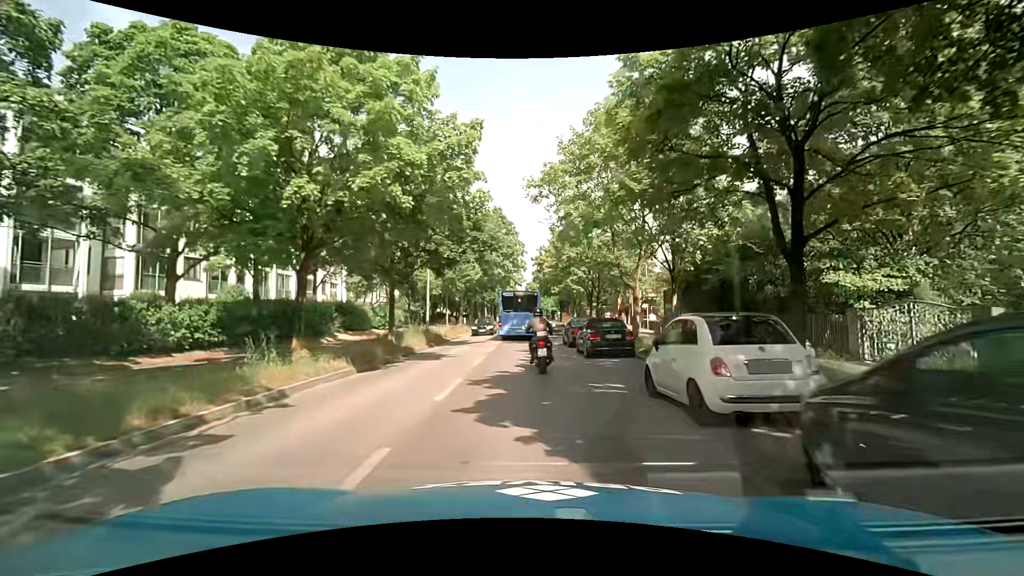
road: tertiary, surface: asphalt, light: Day
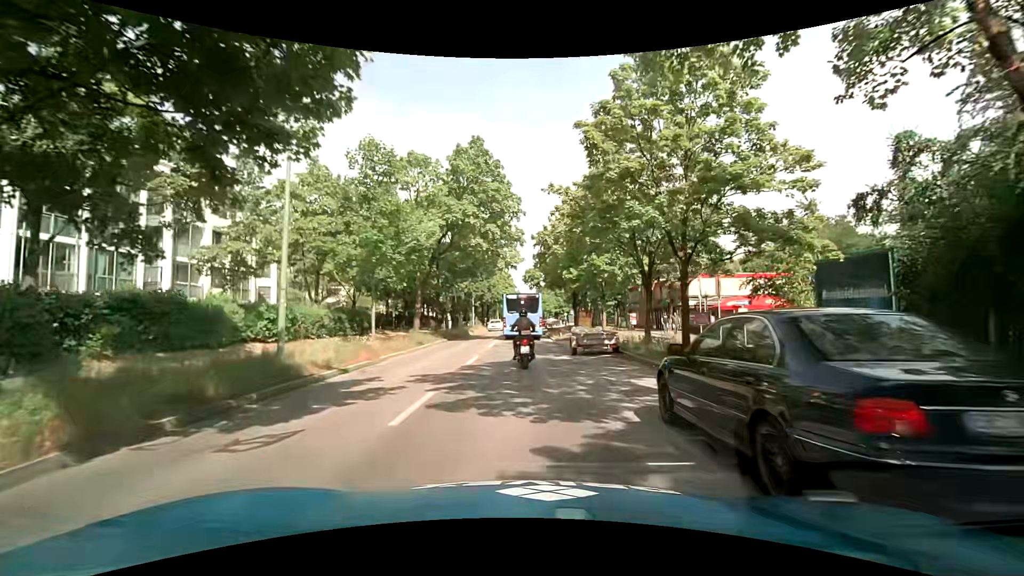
(+0.3, +20.2) m; +1°
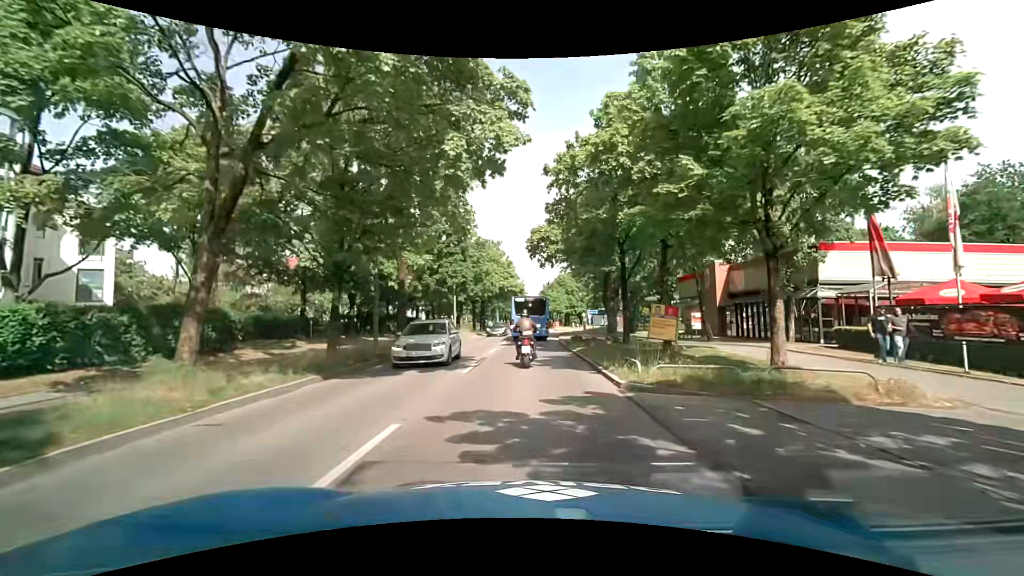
(-0.2, +21.6) m; -1°
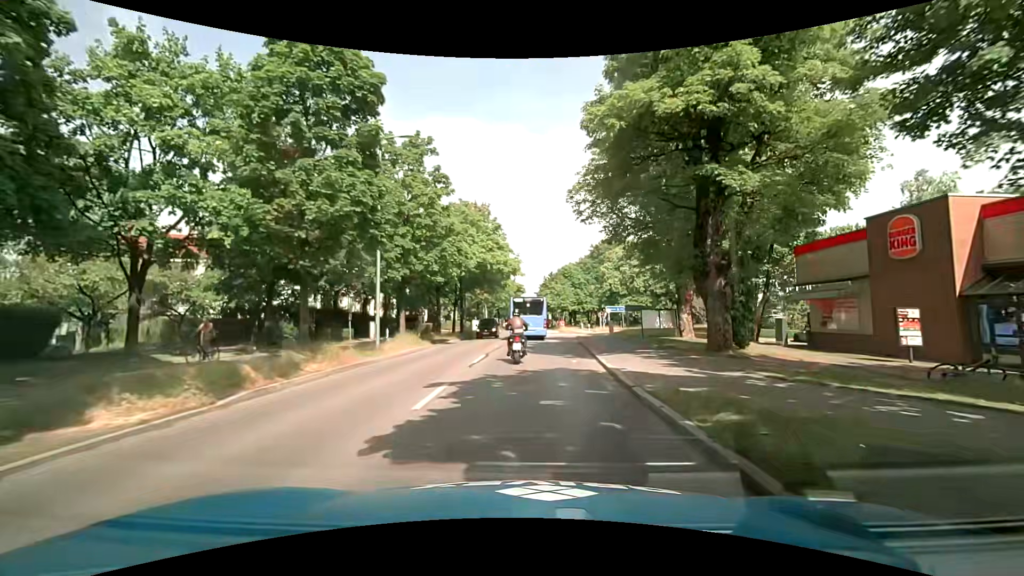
(0.0, +23.3) m; +1°
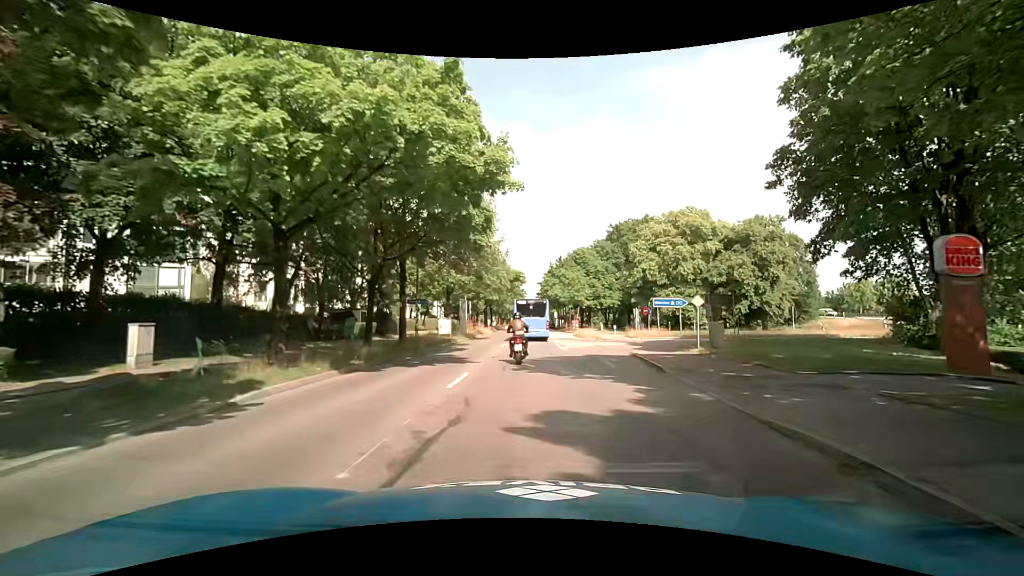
(-0.3, +24.8) m; -1°
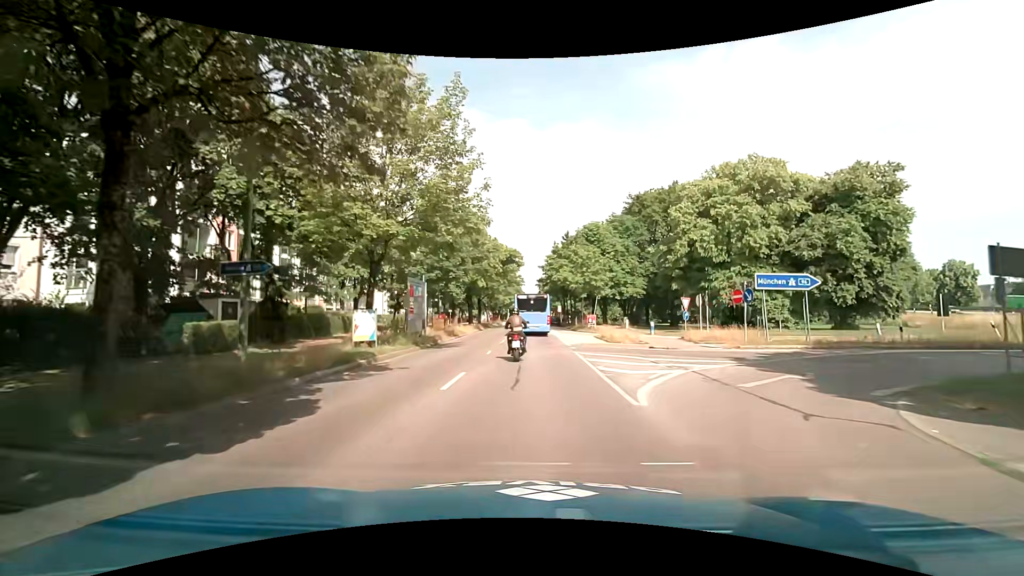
(+0.1, +19.1) m; 0°
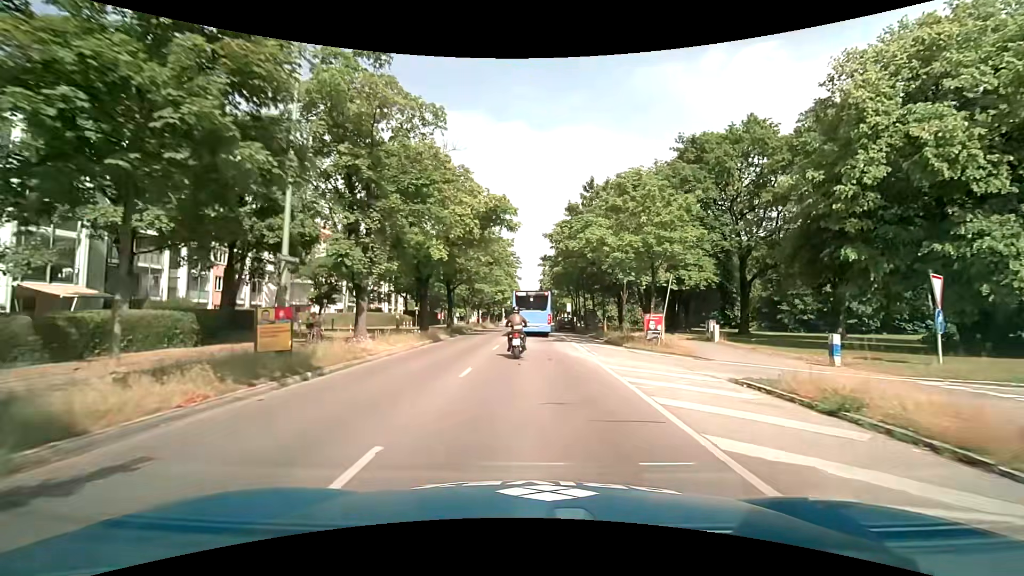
(+0.1, +25.0) m; 0°
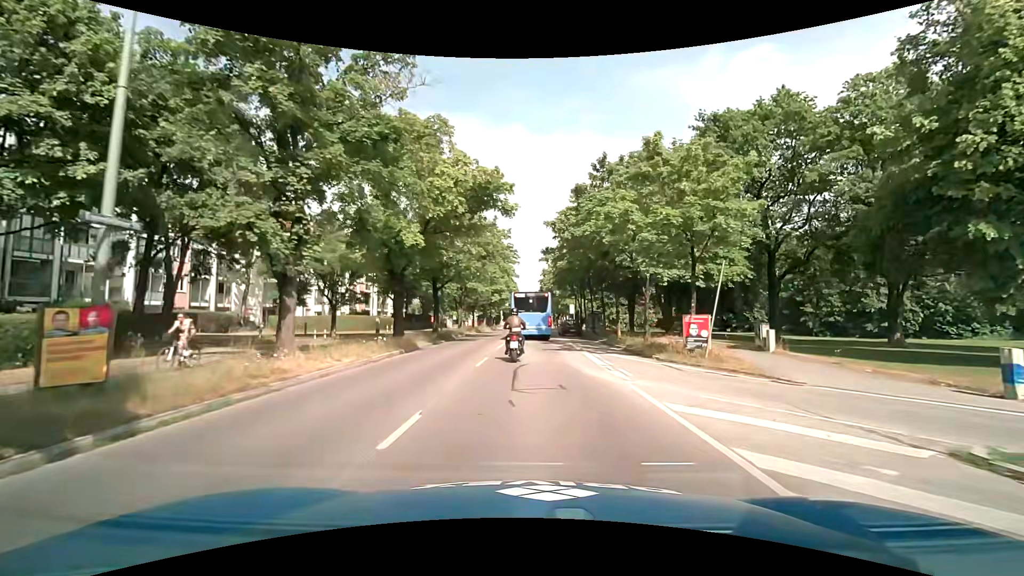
(0.0, +6.2) m; -1°
(0, +10) (0, +20) (0, +30) (+1, +40) (+1, +50) (+1, +60) (+1, +70) (+1, +80) (+2, +90) (+3, +100) m
